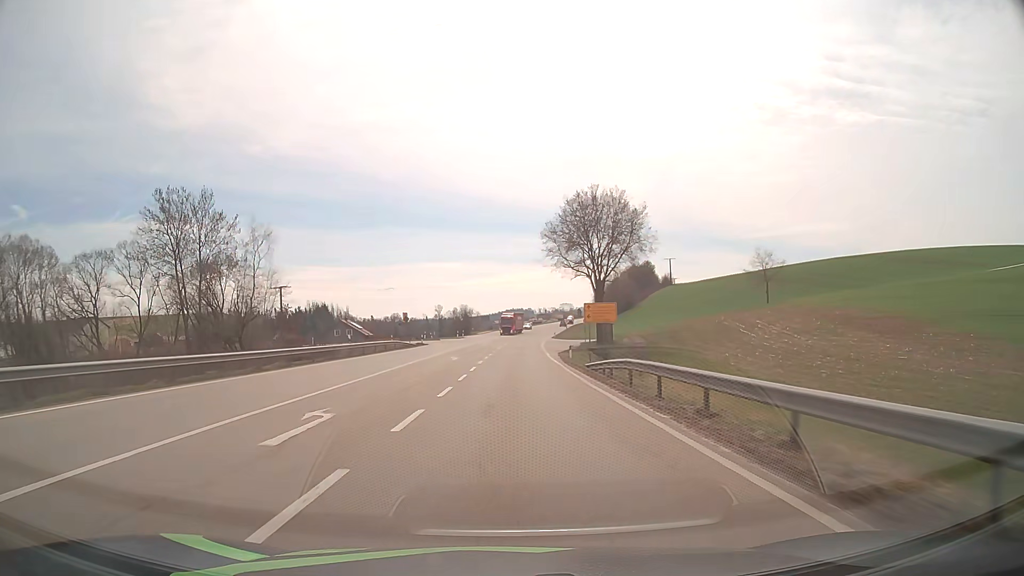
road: primary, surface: asphalt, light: Day
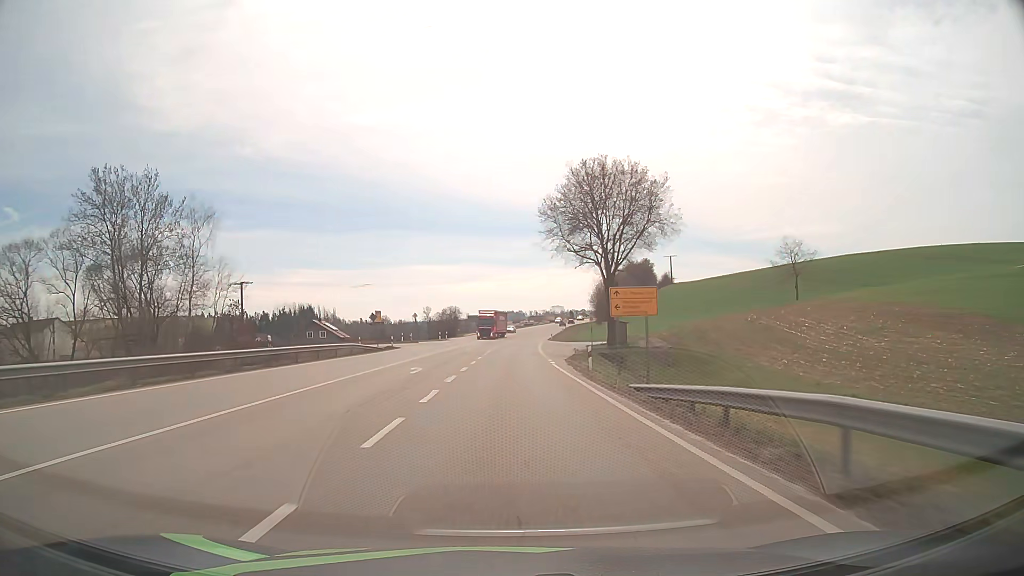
(+0.1, +13.6) m; +1°
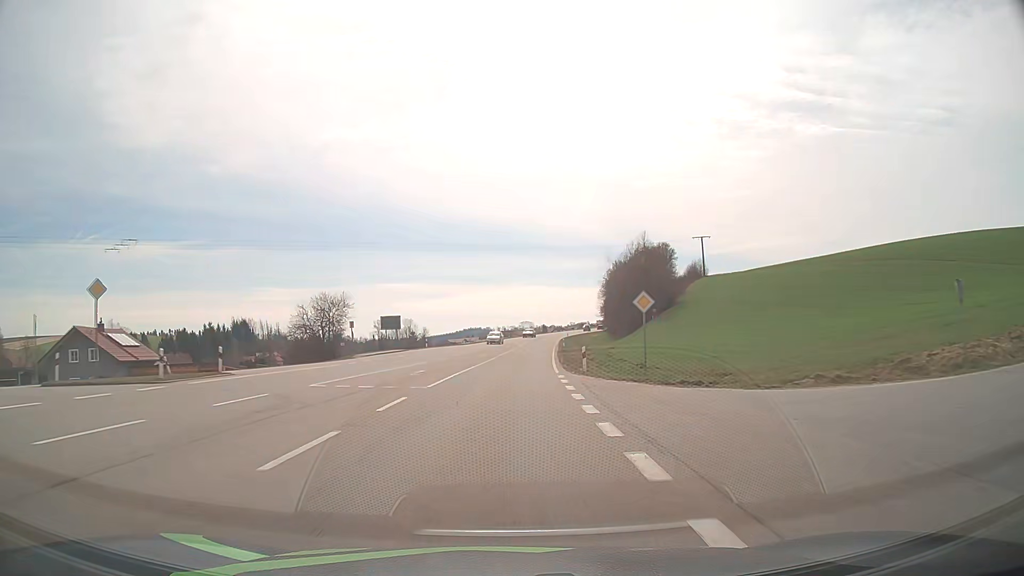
(+2.1, +66.8) m; +3°
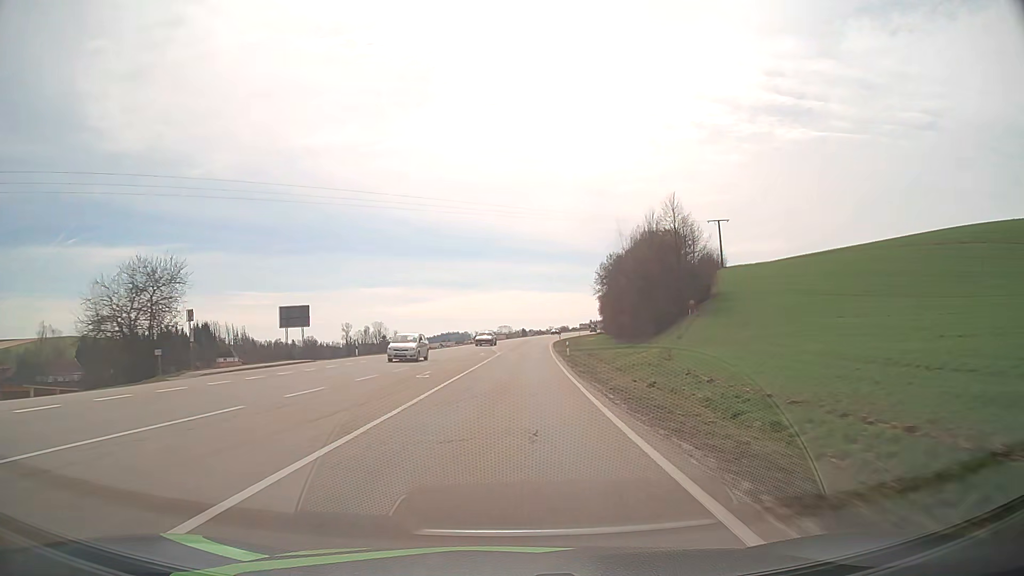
(+0.3, +26.5) m; +2°
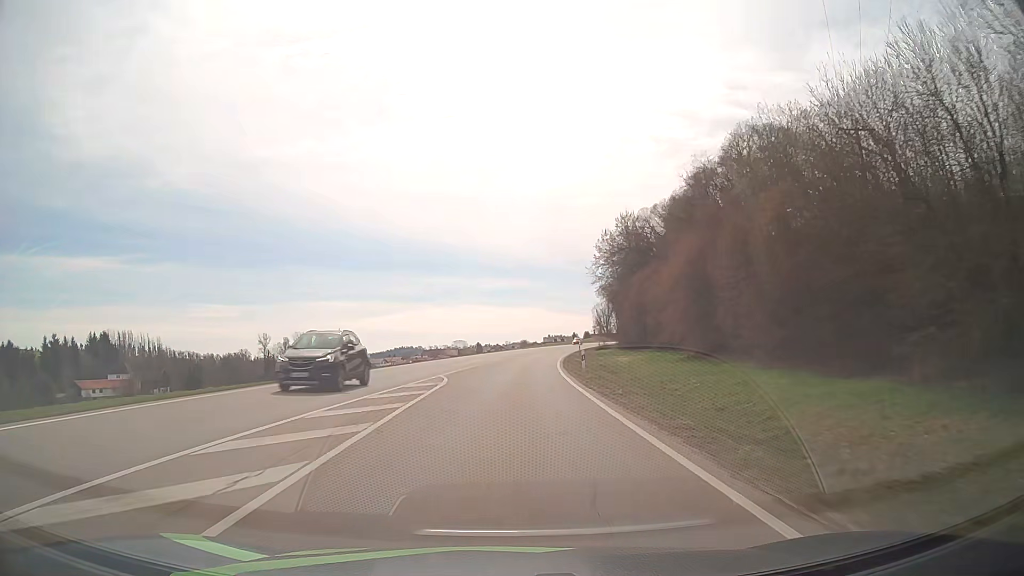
(+2.1, +65.7) m; +4°
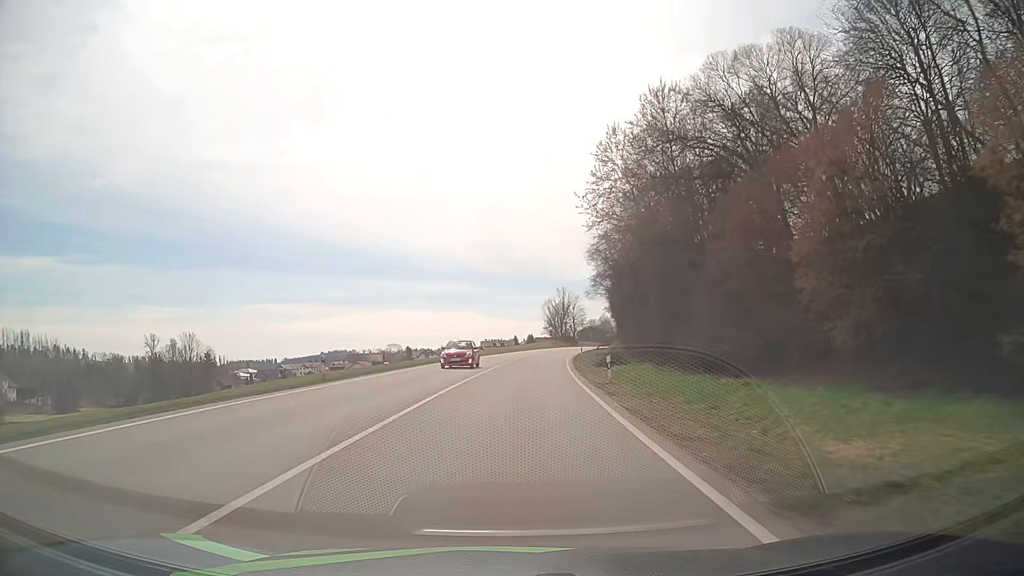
(+2.3, +51.5) m; +5°
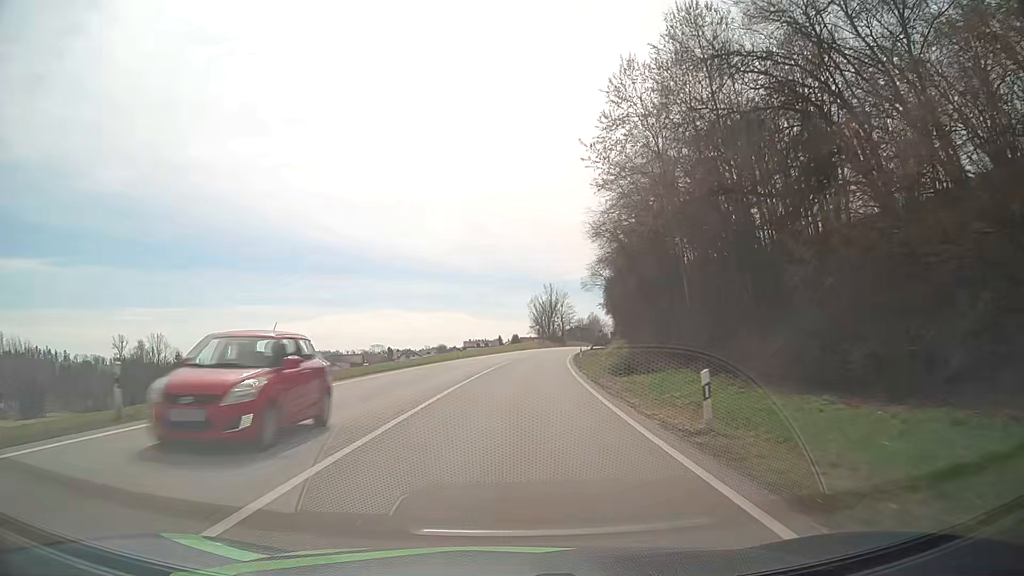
(+0.1, +12.8) m; +1°
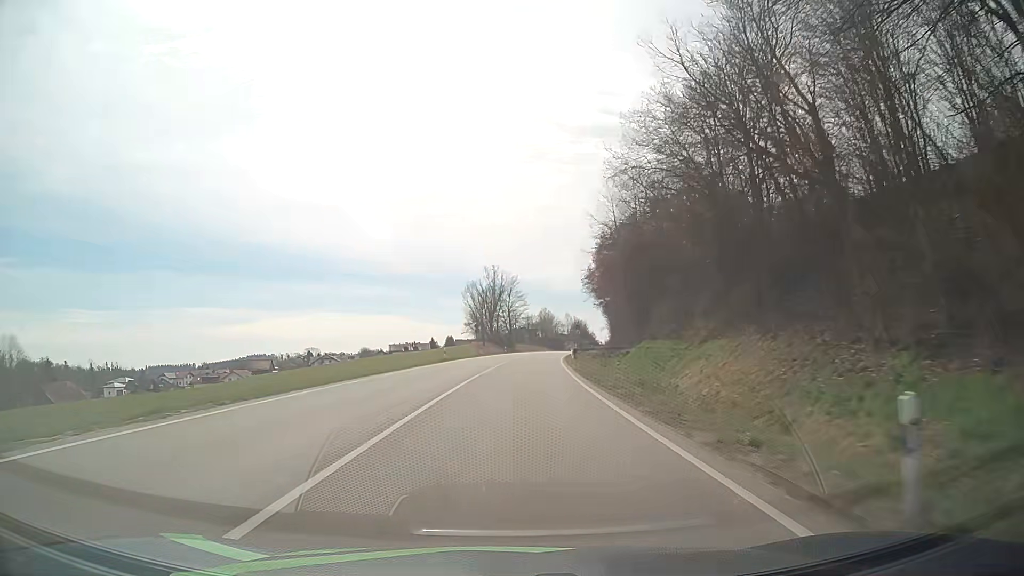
(+2.5, +51.7) m; +5°
(0, +10) (0, +20) (+1, +30) (+1, +40) (+2, +50) (+2, +60) (+3, +70) (+5, +80) (+6, +90) (+7, +100) m
